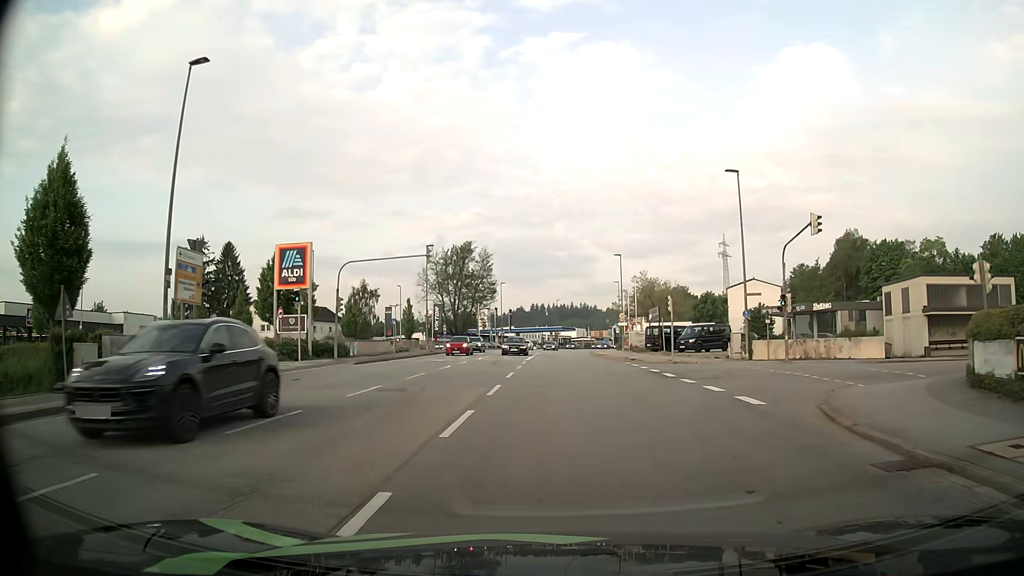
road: tertiary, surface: asphalt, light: Day
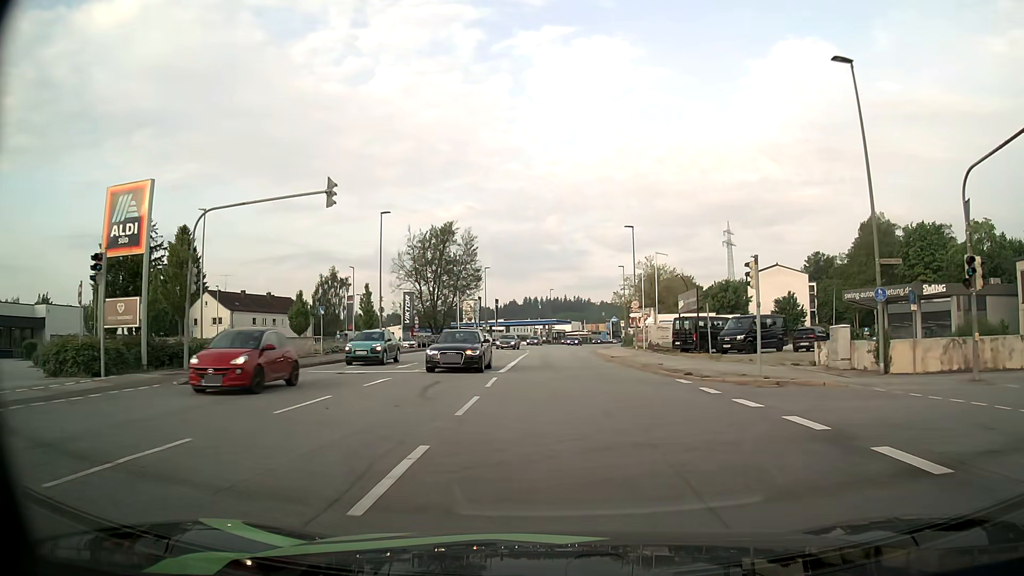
(+0.1, +15.9) m; +1°
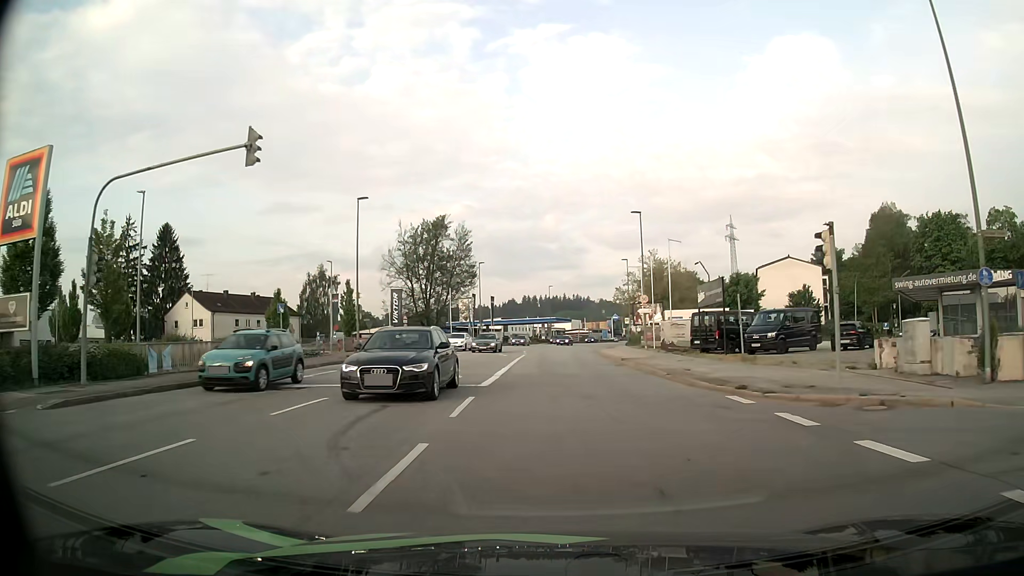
(0.0, +5.8) m; 0°
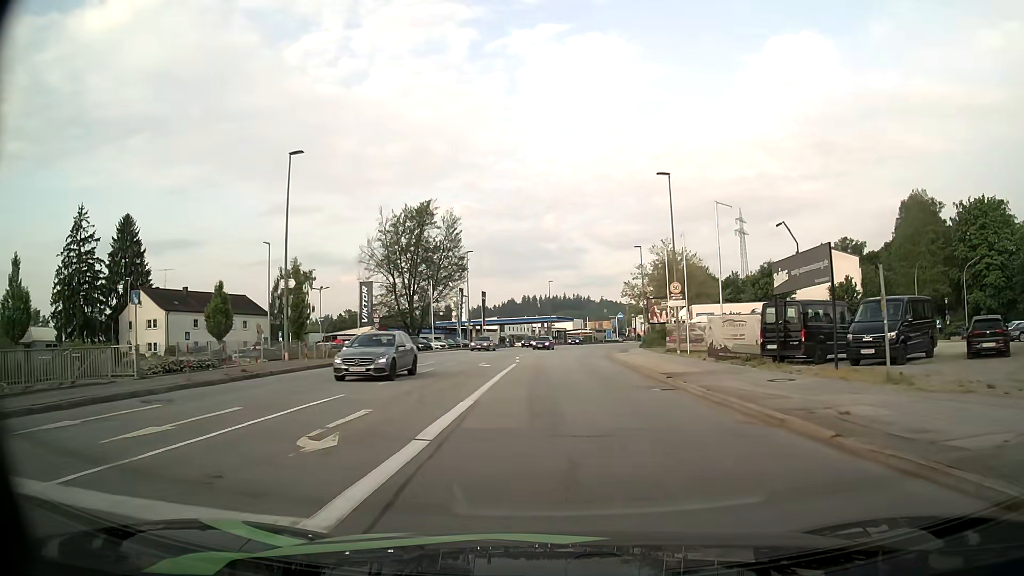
(-0.1, +12.5) m; 0°
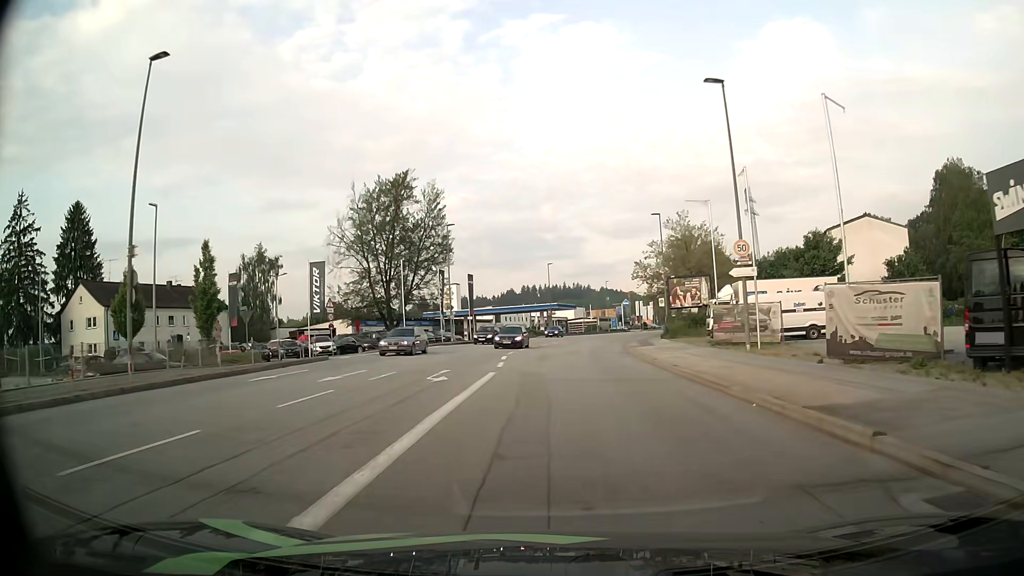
(0.0, +13.1) m; 0°
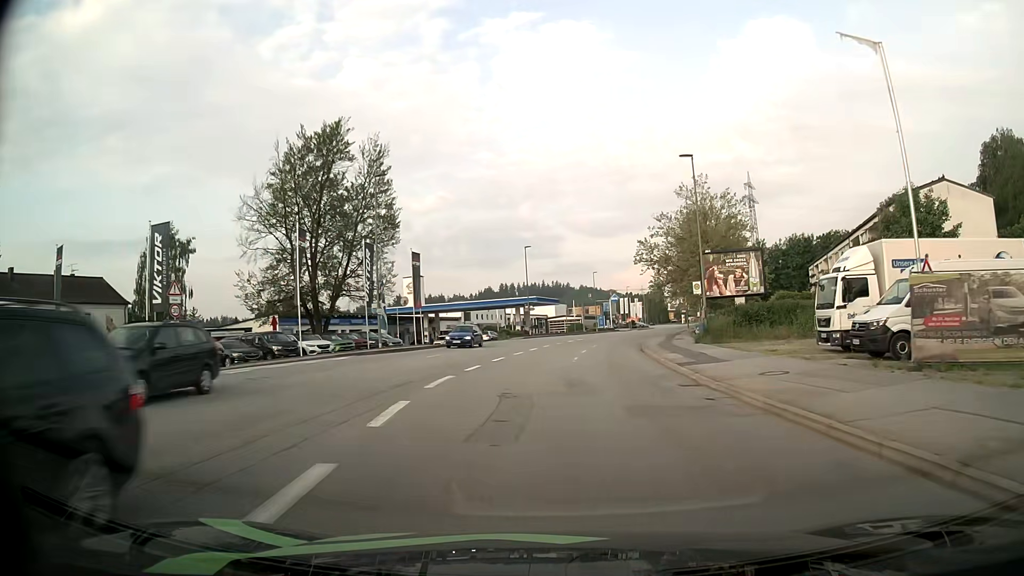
(-0.1, +19.5) m; +1°
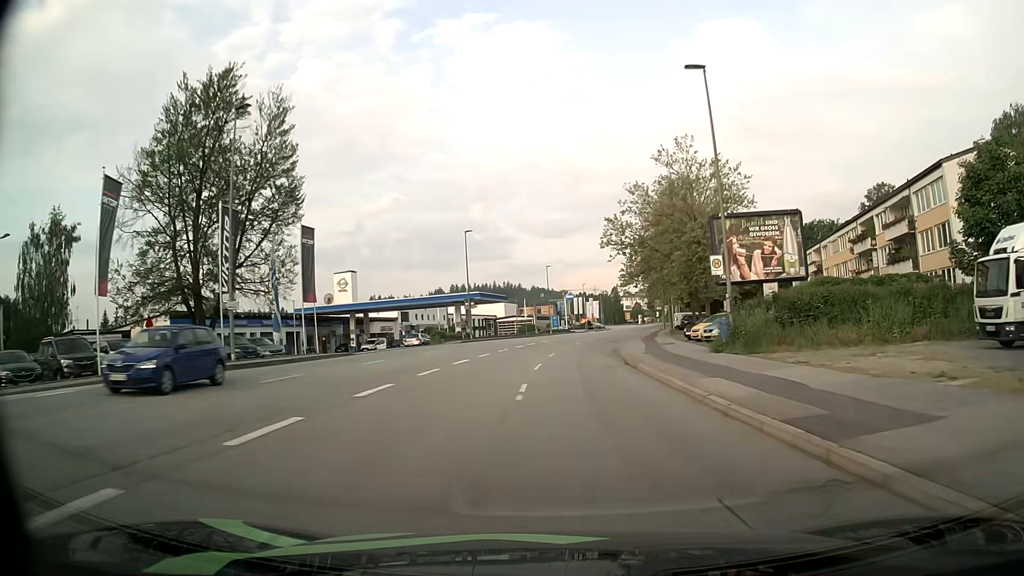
(+0.5, +13.8) m; +4°
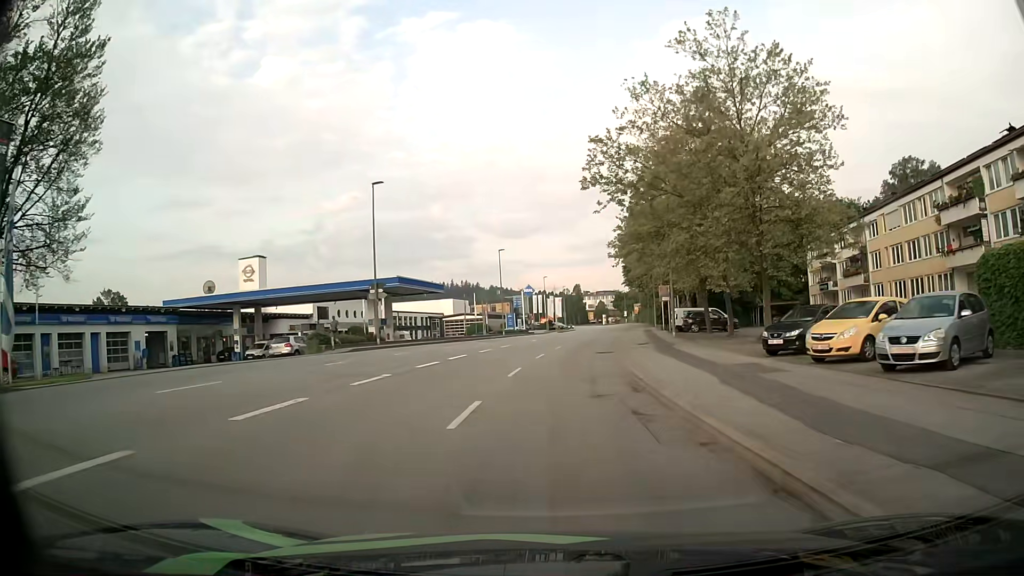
(+0.6, +21.8) m; +3°
